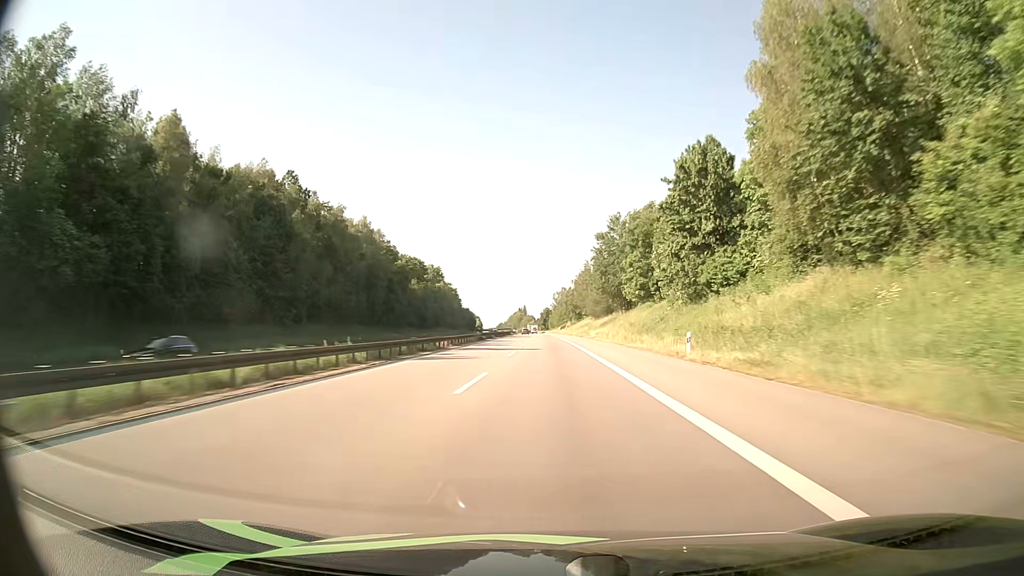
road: motorway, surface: asphalt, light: Day
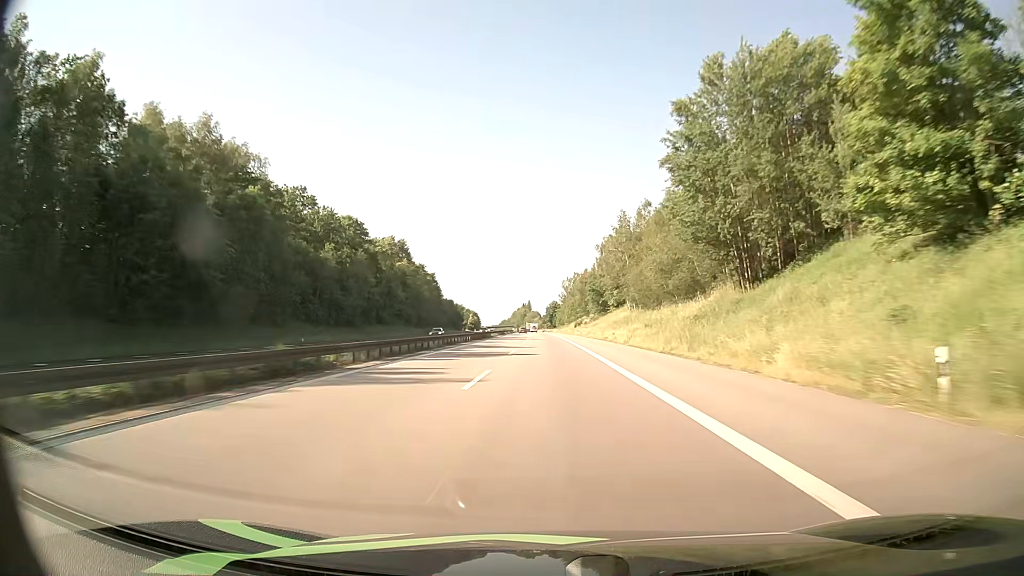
(-0.4, +70.3) m; 0°
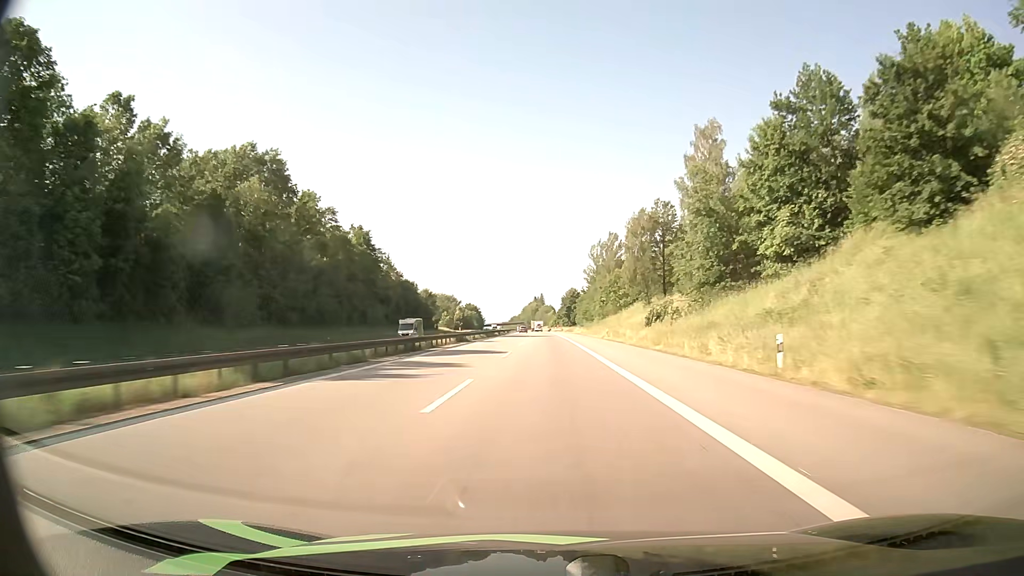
(-0.9, +92.5) m; -1°
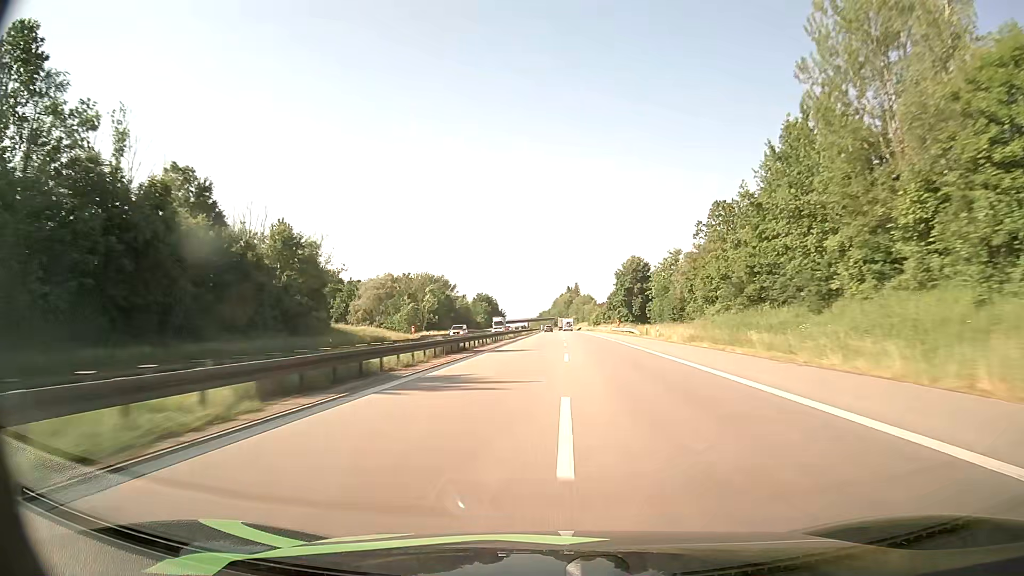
(-2.8, +110.2) m; -3°
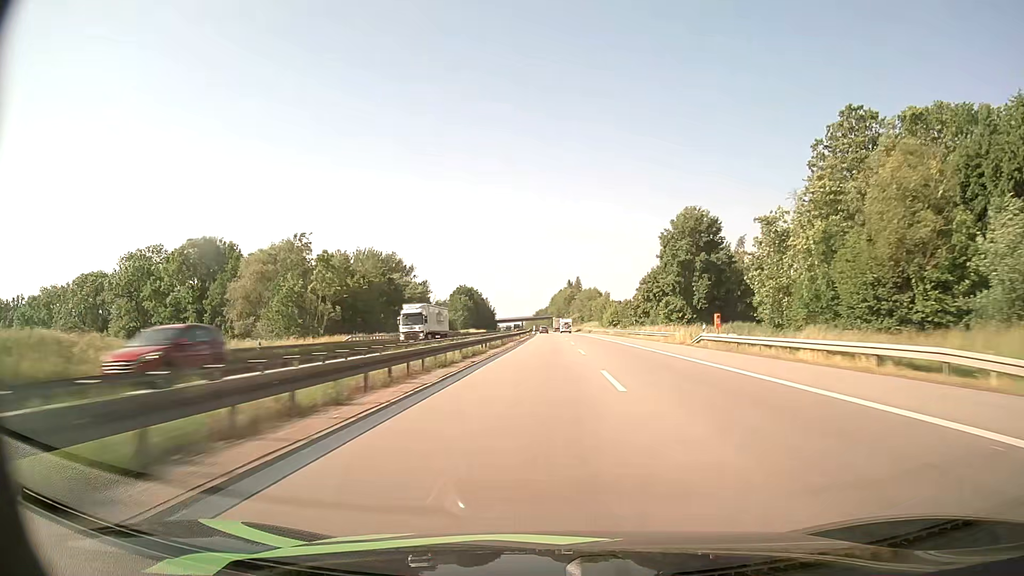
(0.0, +63.2) m; 0°
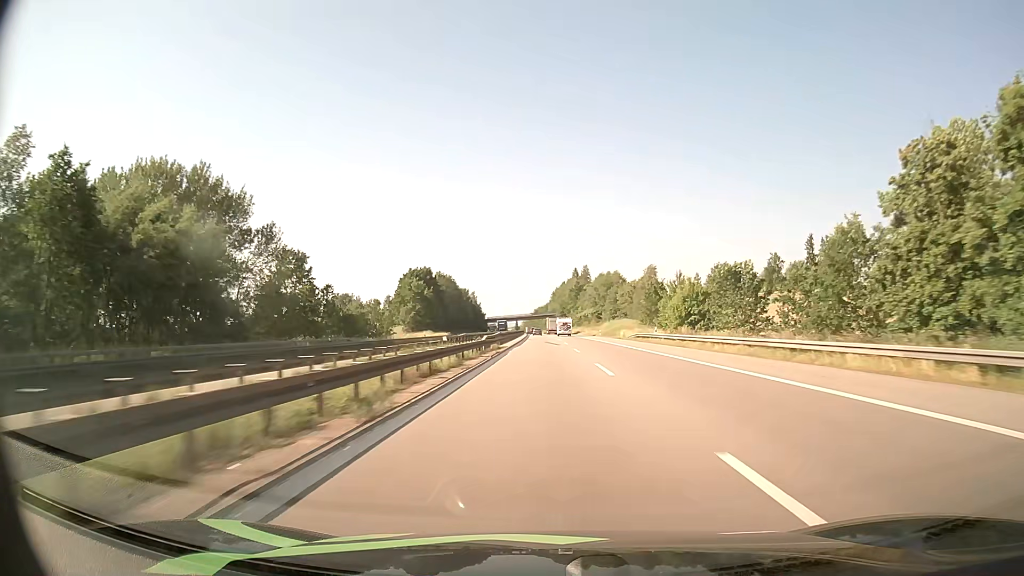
(0.0, +84.0) m; 0°
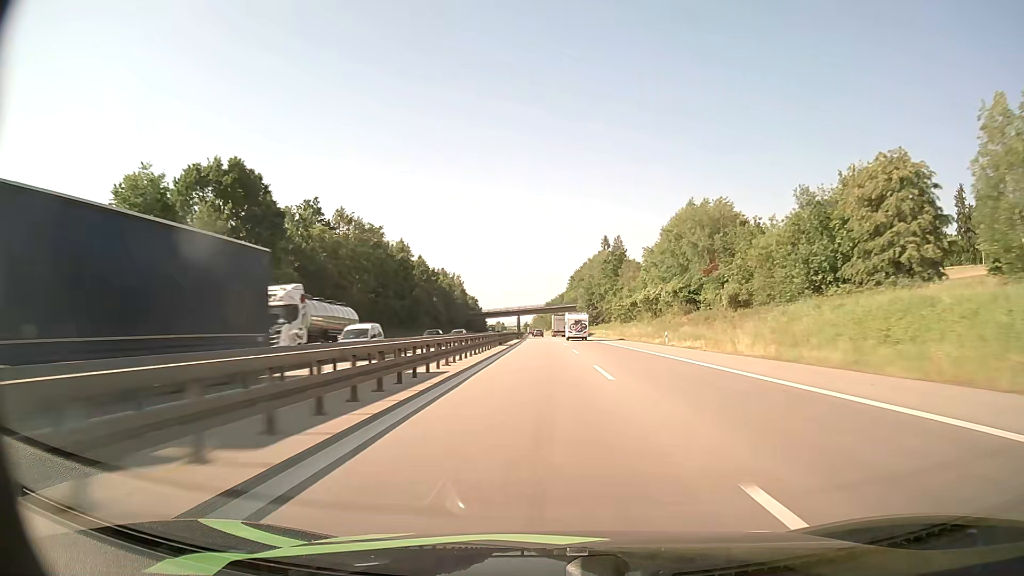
(-0.9, +108.1) m; -1°
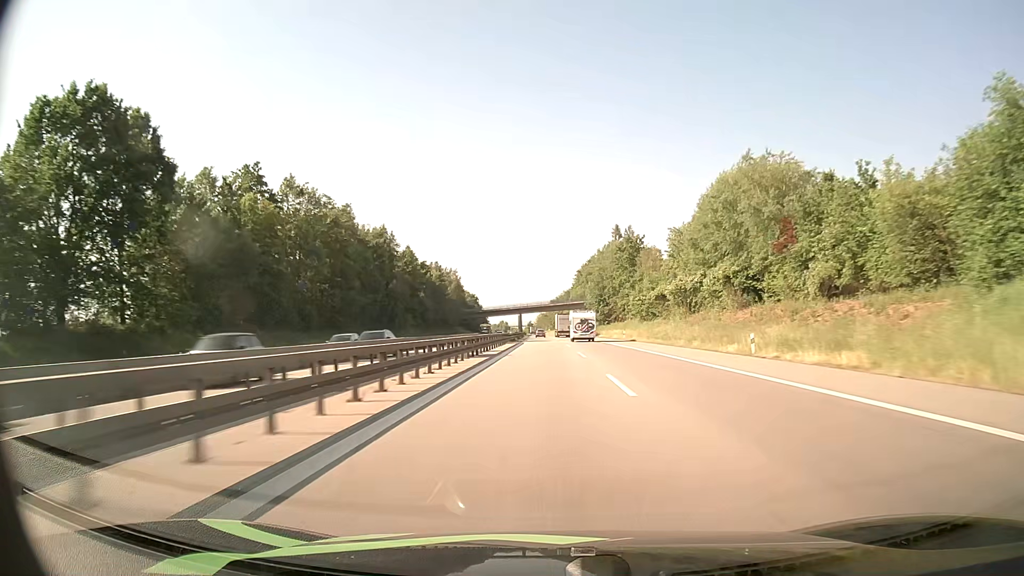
(-0.1, +22.0) m; 0°
(0, +10) (0, +20) (0, +30) (0, +40) (0, +50) (0, +60) (-1, +70) (-1, +80) (-1, +90) (-1, +100) m
